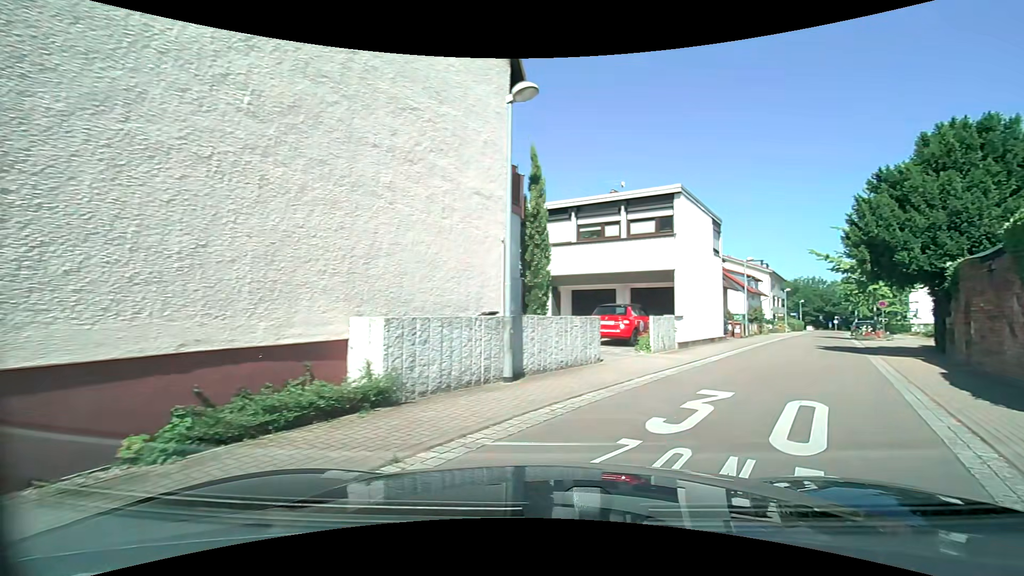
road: residential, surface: asphalt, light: Day
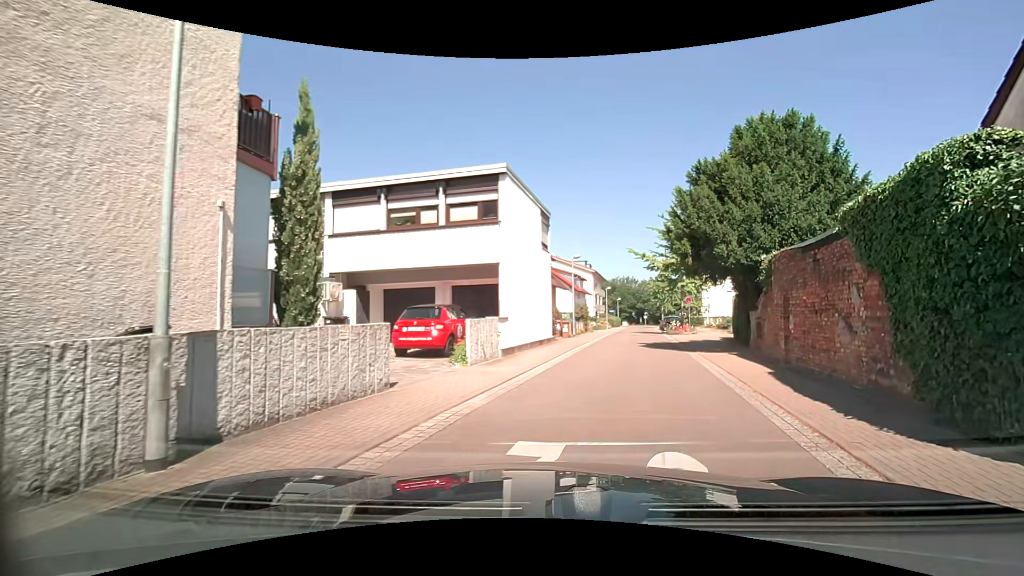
(+0.7, +3.8) m; +16°
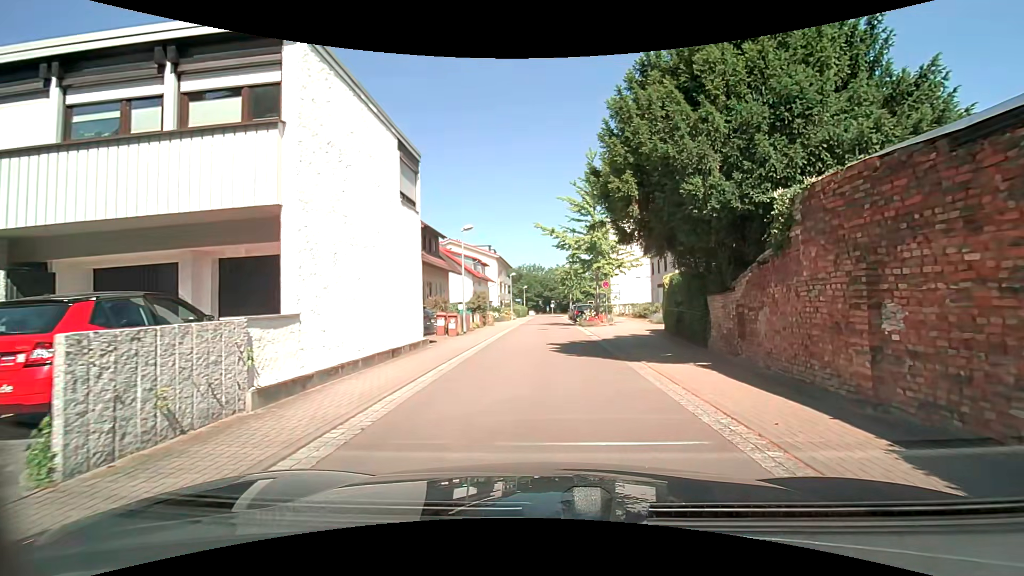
(+1.0, +8.2) m; +12°
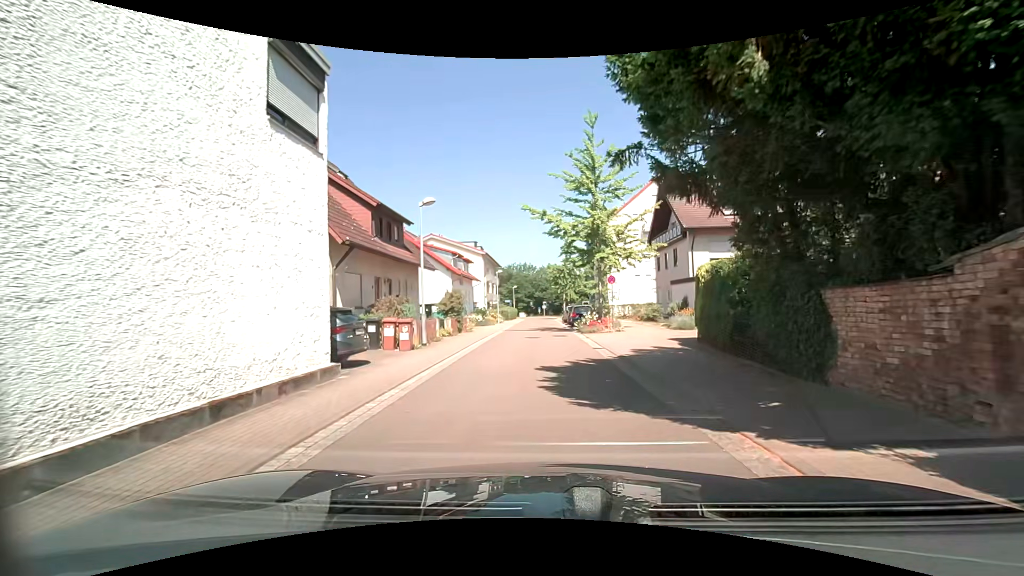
(-0.1, +6.5) m; 0°
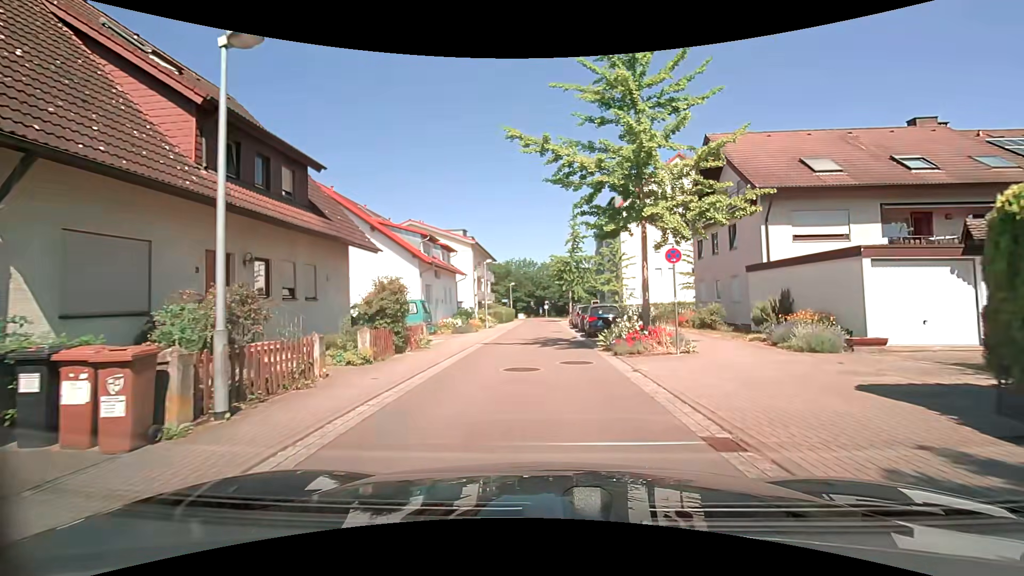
(-0.2, +11.3) m; +1°
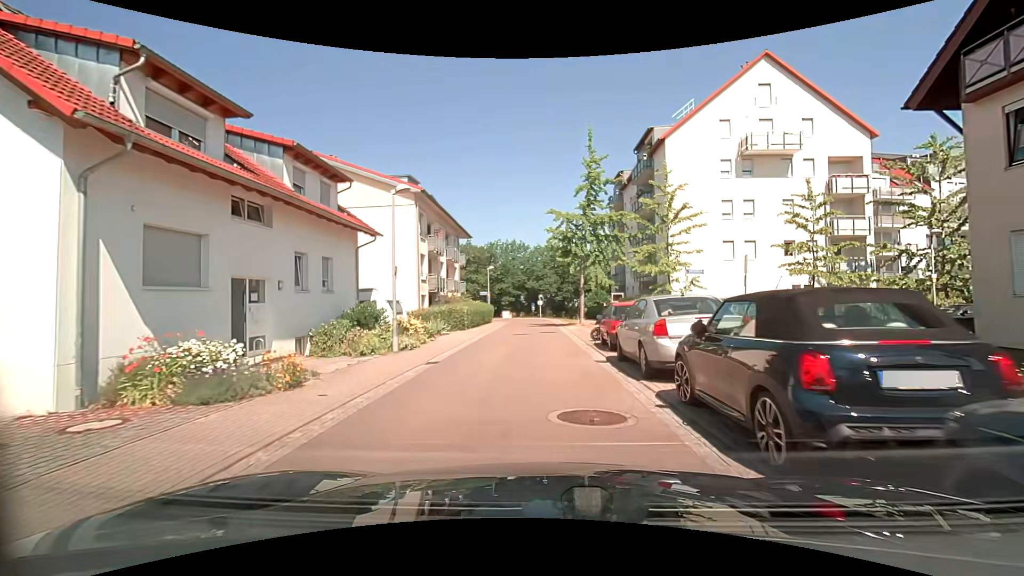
(-0.4, +22.3) m; 0°
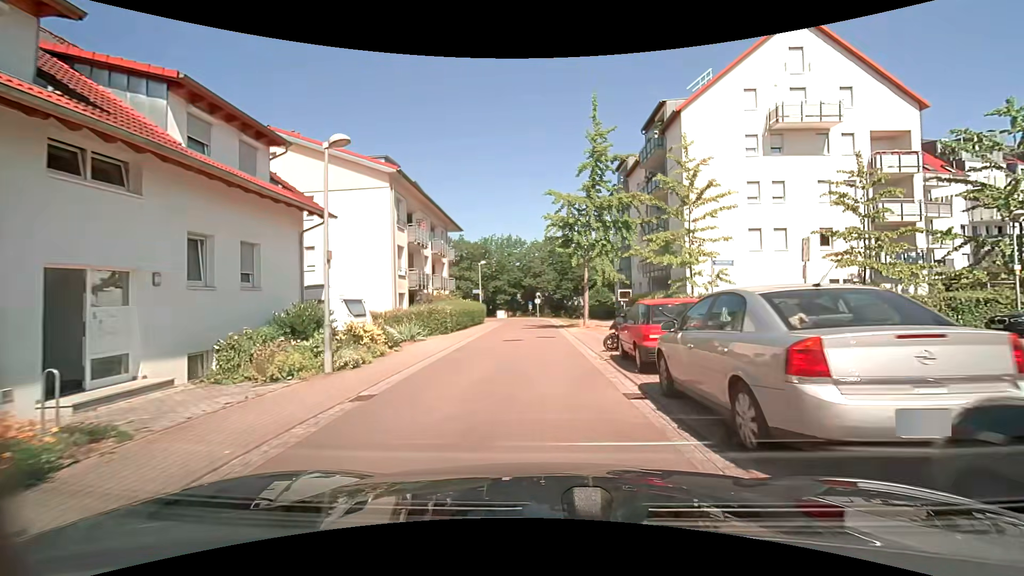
(0.0, +4.6) m; -1°
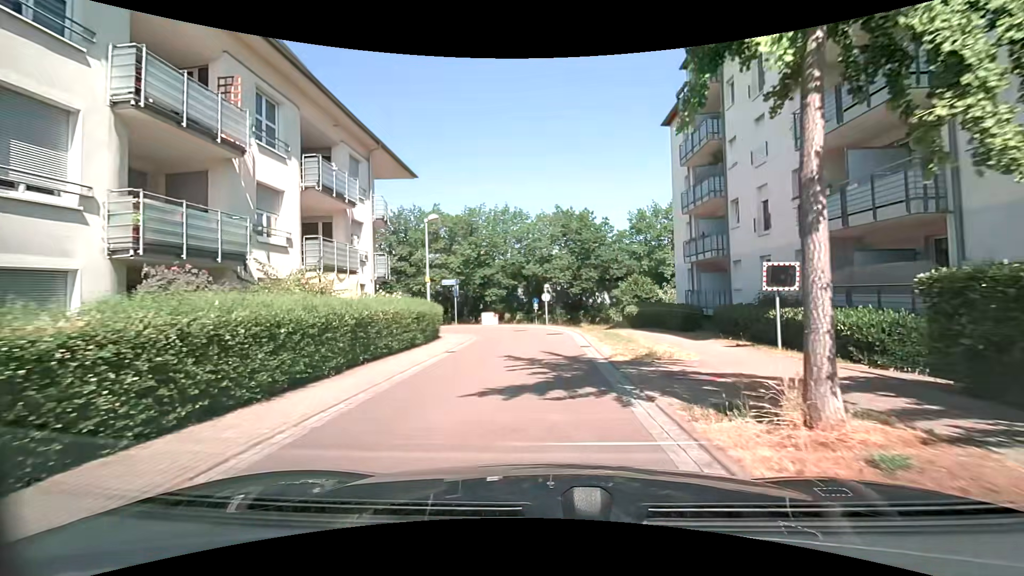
(0.0, +21.4) m; 0°
